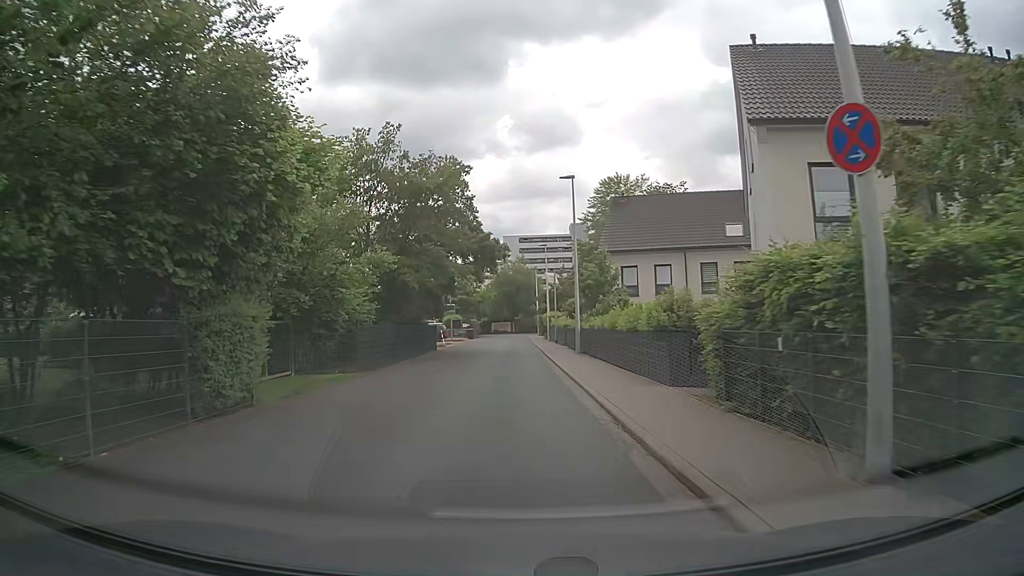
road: residential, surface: asphalt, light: Day
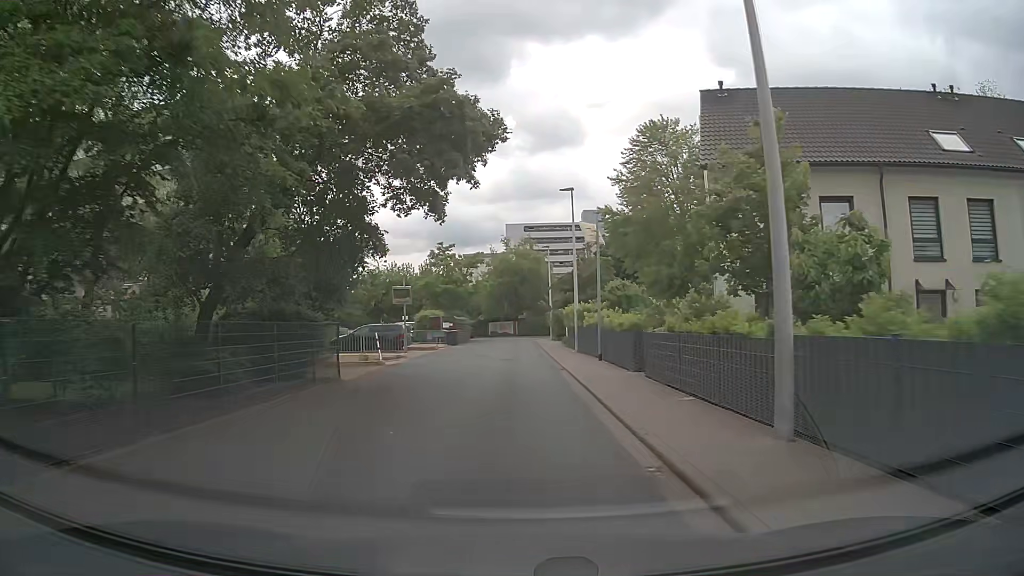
(-0.2, +23.1) m; 0°
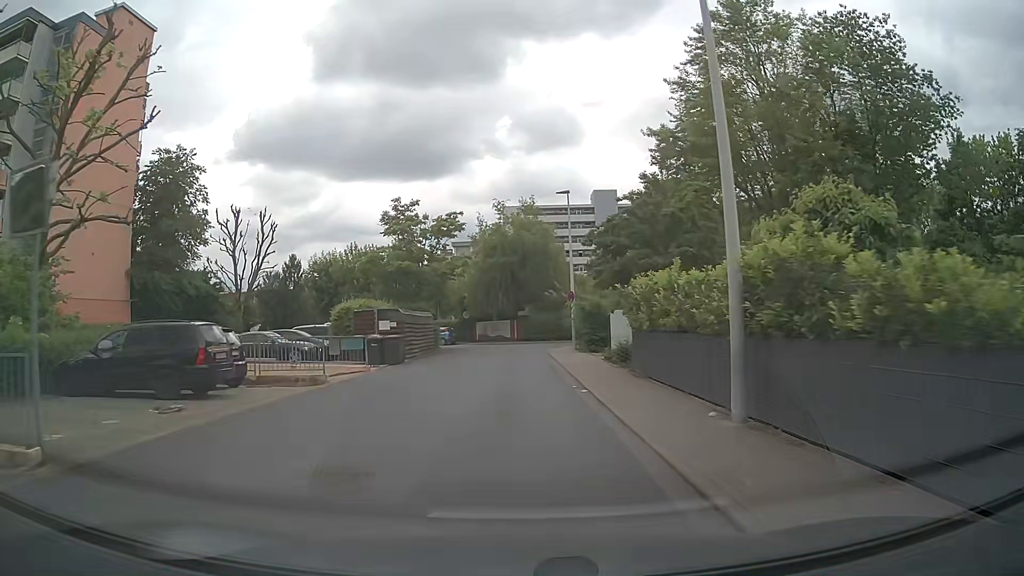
(0.0, +23.5) m; 0°
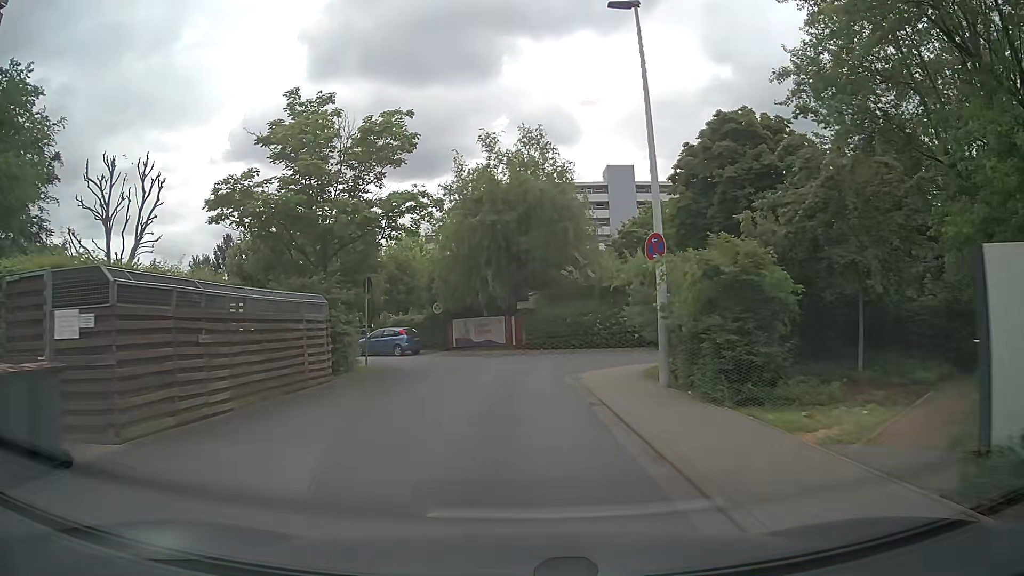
(-0.1, +20.5) m; 0°
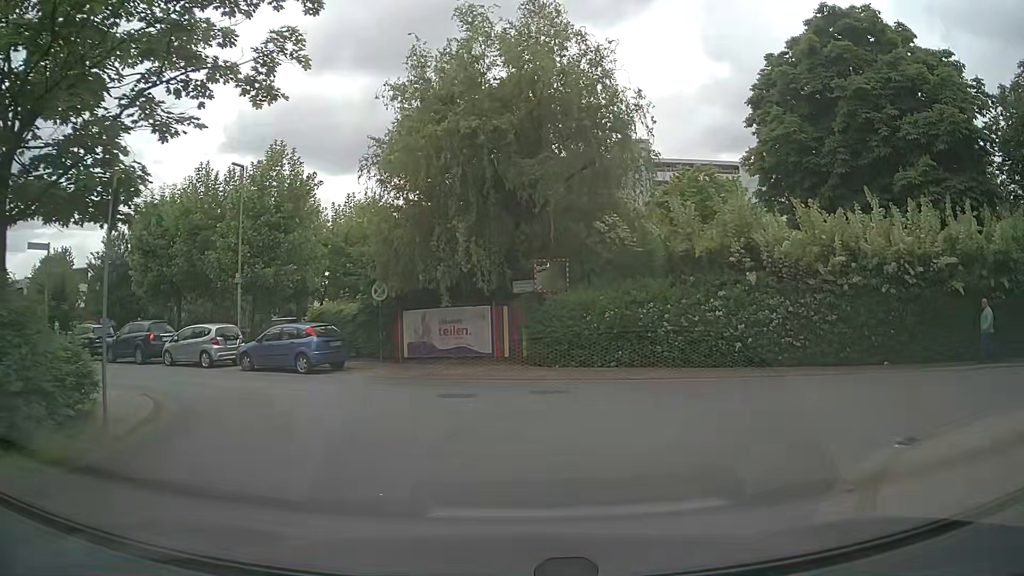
(-0.2, +15.0) m; -1°
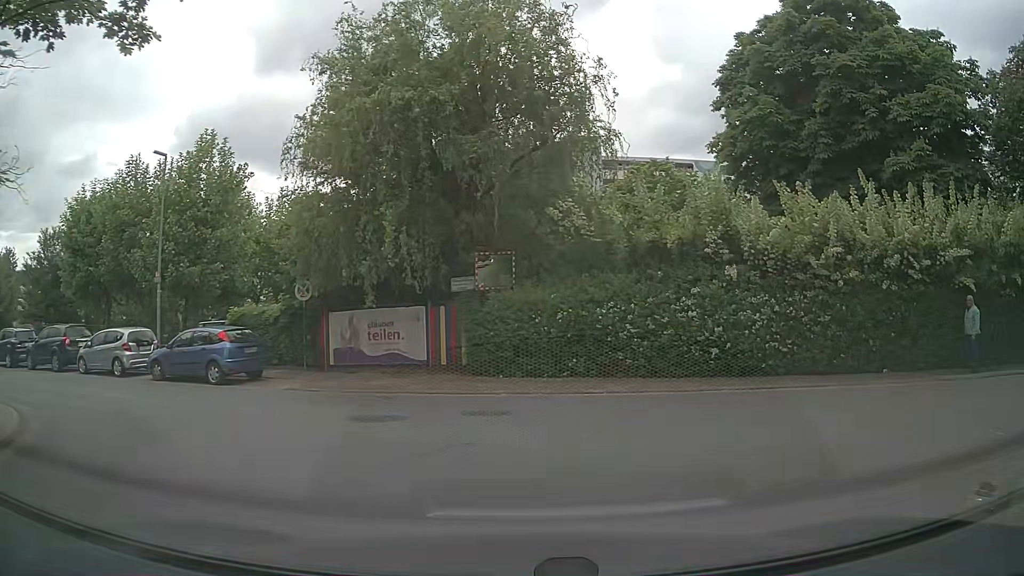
(+0.1, +2.4) m; +6°
